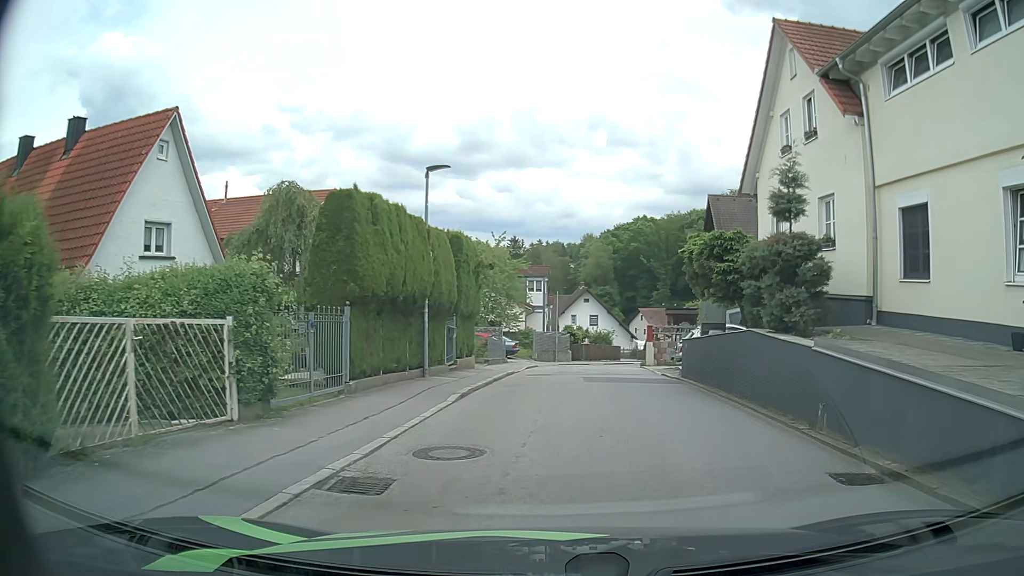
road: residential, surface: asphalt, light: Day
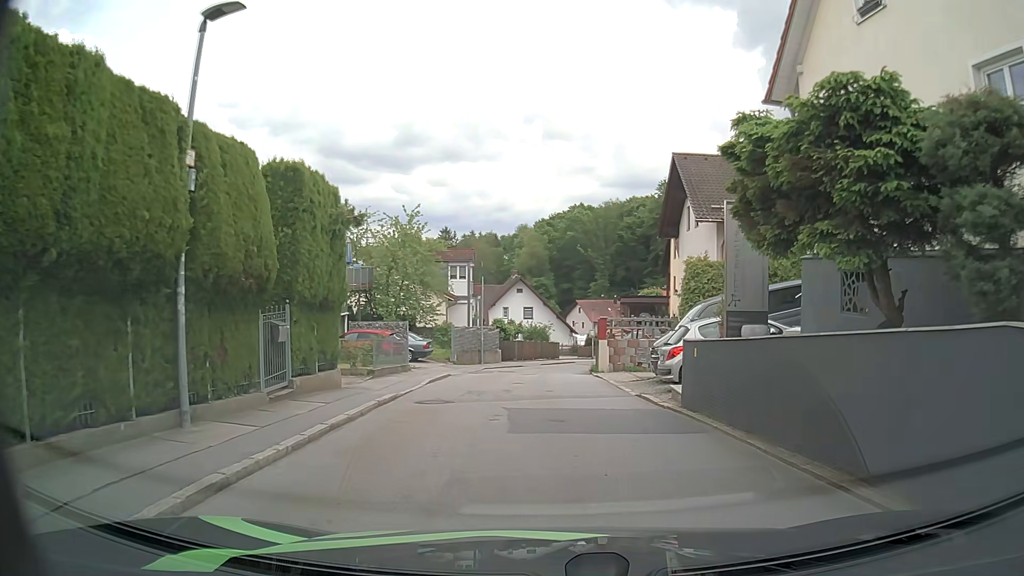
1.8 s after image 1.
(+0.5, +8.9) m; +6°
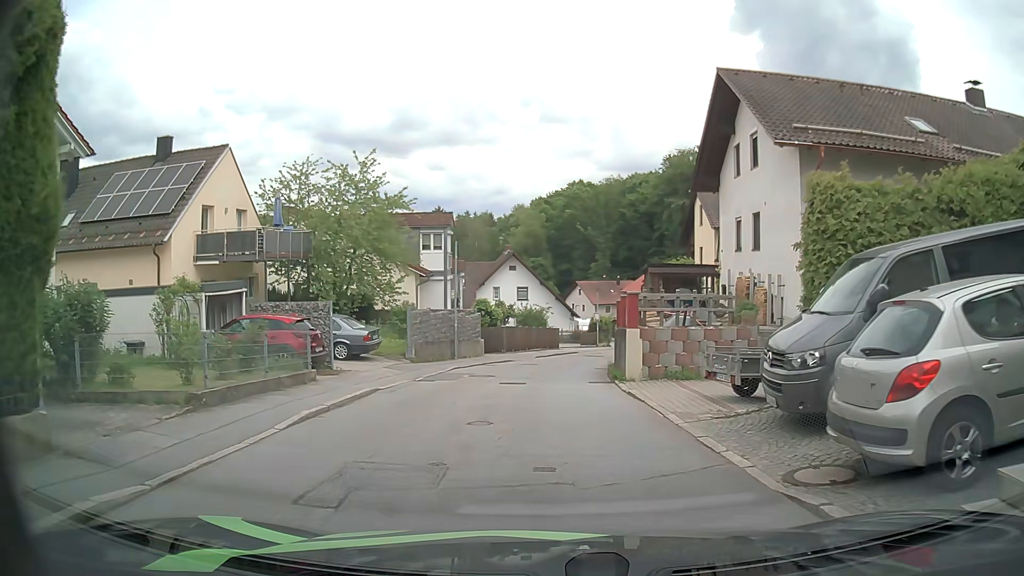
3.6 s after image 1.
(-0.1, +9.9) m; 0°
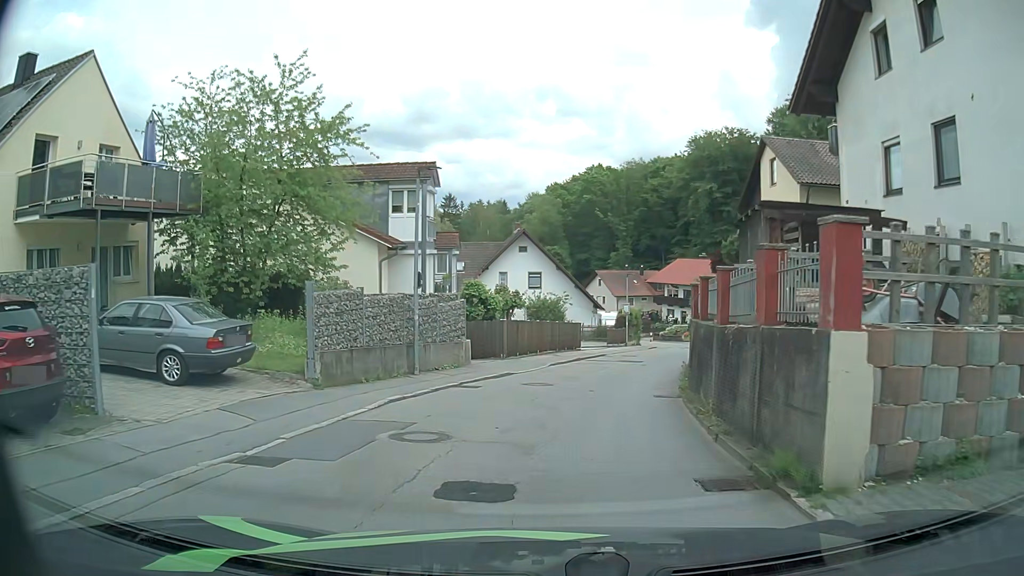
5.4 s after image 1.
(-0.2, +11.2) m; -2°
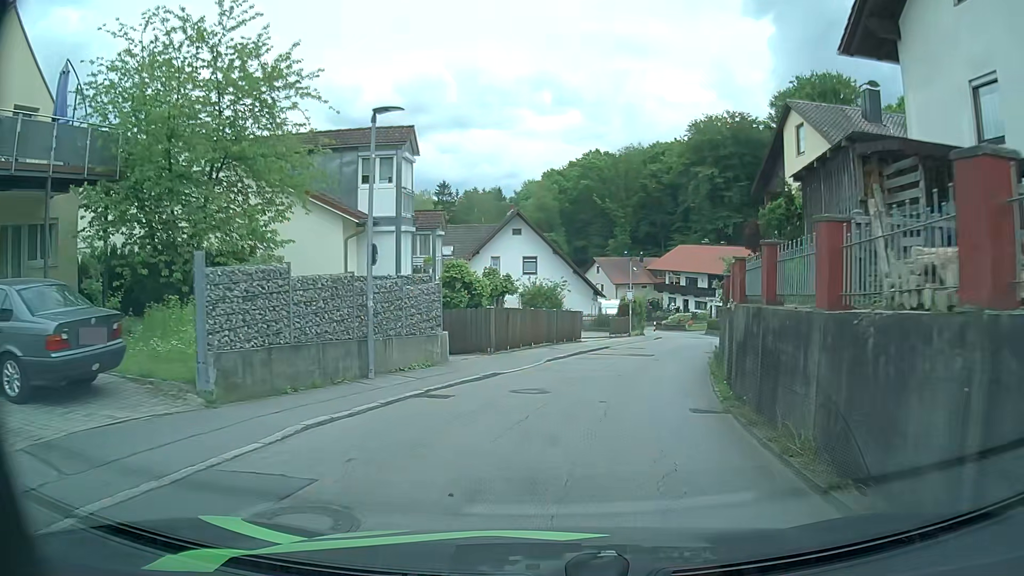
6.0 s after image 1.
(+0.1, +4.1) m; +1°
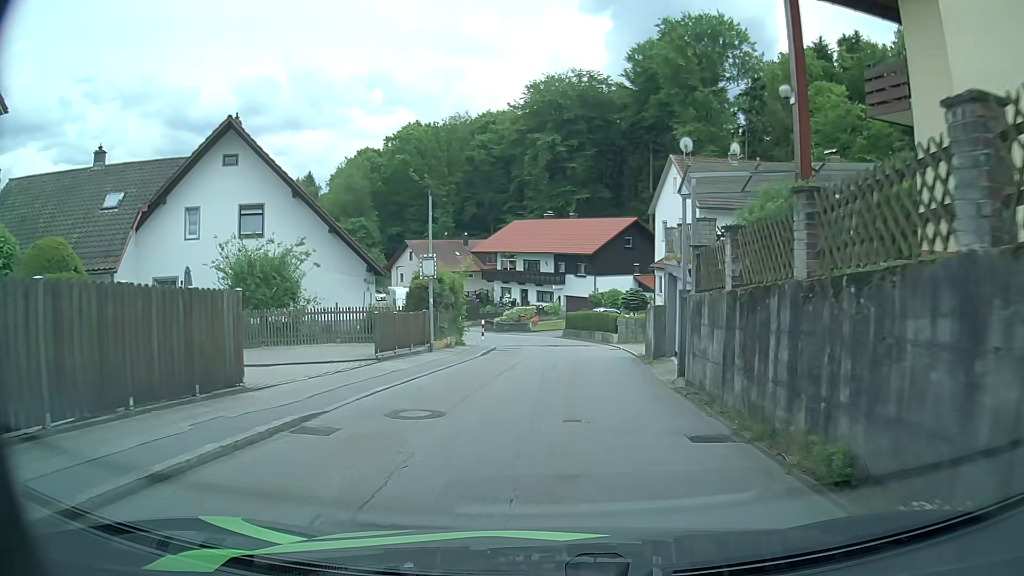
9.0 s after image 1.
(+3.1, +22.5) m; +15°
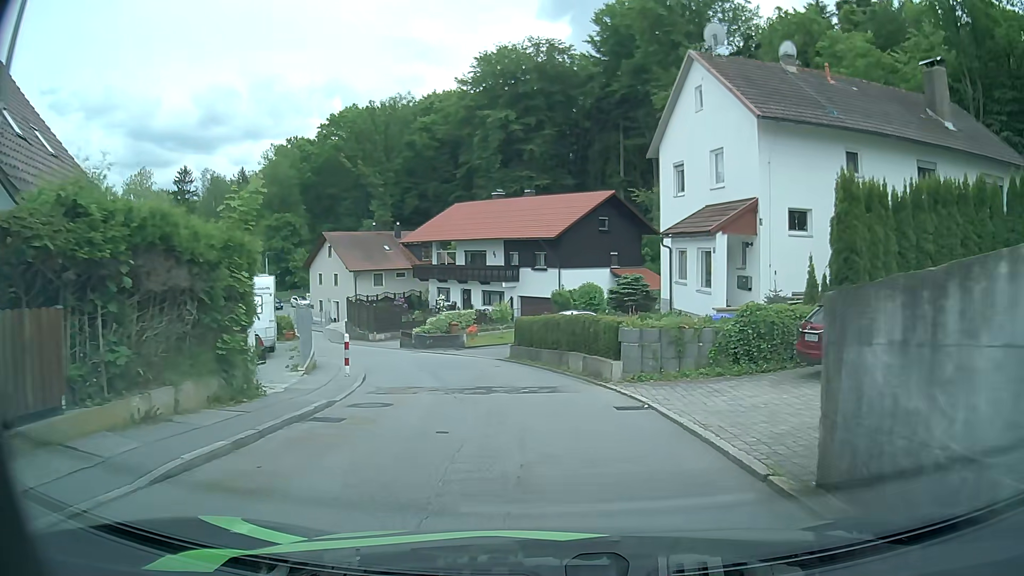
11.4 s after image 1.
(+0.4, +16.8) m; +2°
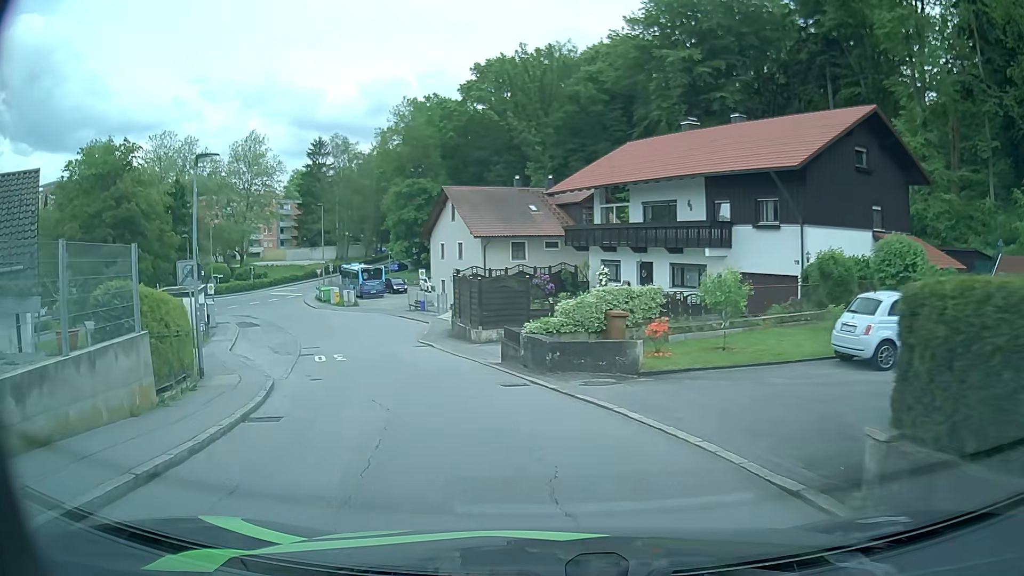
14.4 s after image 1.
(-1.7, +19.6) m; -14°
(-1, +10) (-3, +20) (-7, +29) (-11, +38) (-15, +47) (-20, +56) (-25, +64) (-29, +74) (-30, +83) (-30, +93) m
